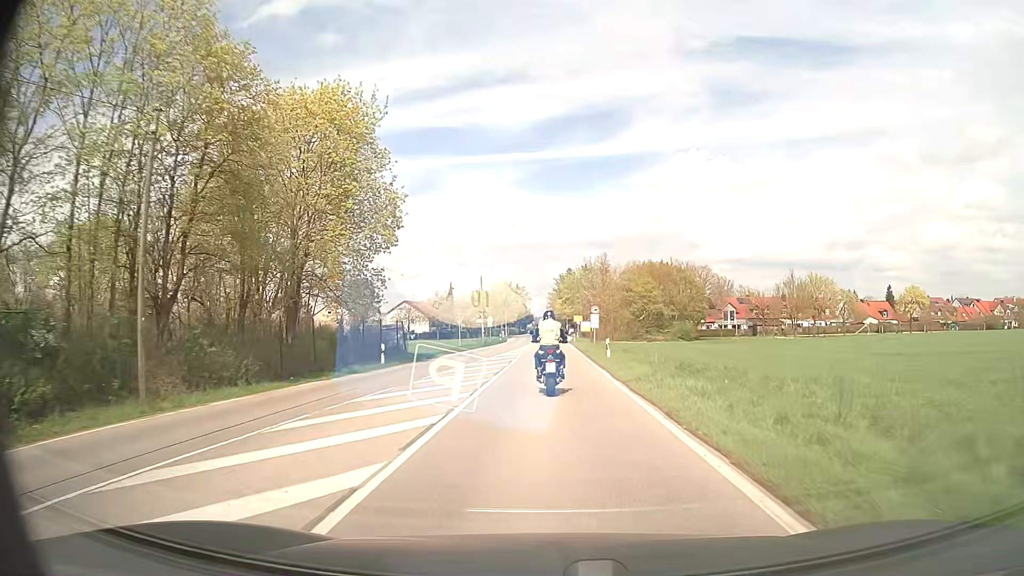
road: secondary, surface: asphalt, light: Day
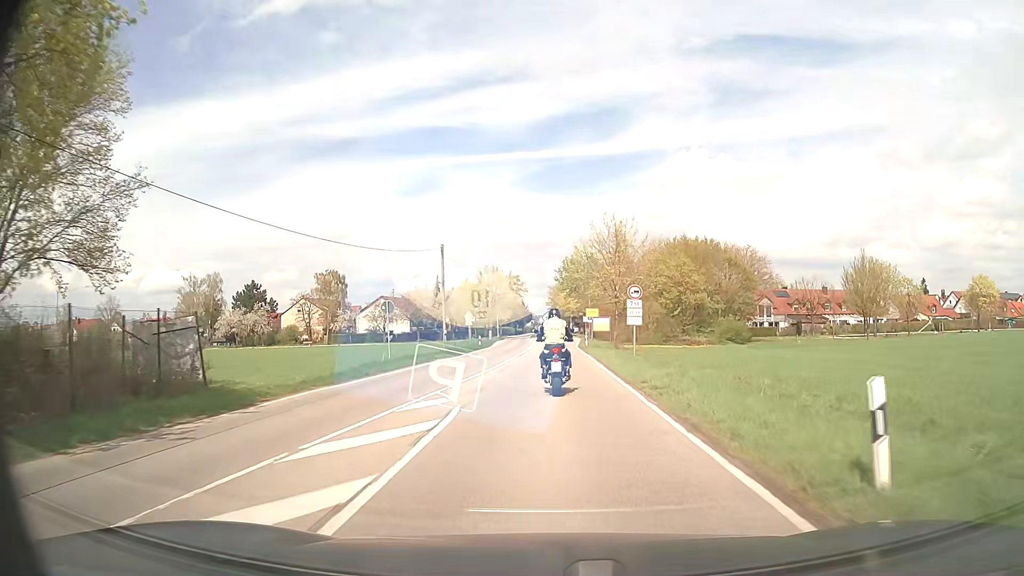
(-0.1, +23.7) m; 0°
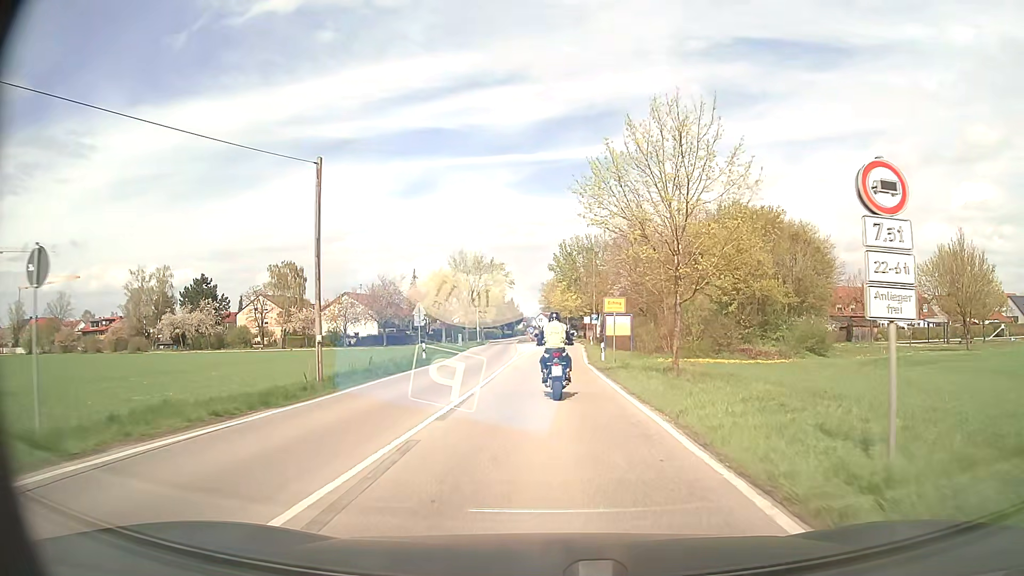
(0.0, +21.6) m; 0°
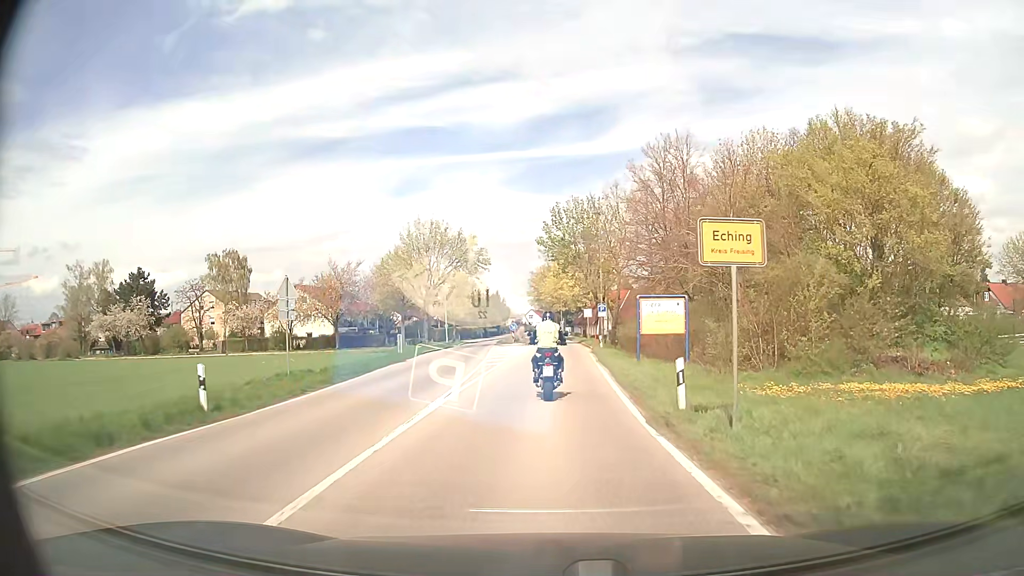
(+0.2, +20.6) m; +1°
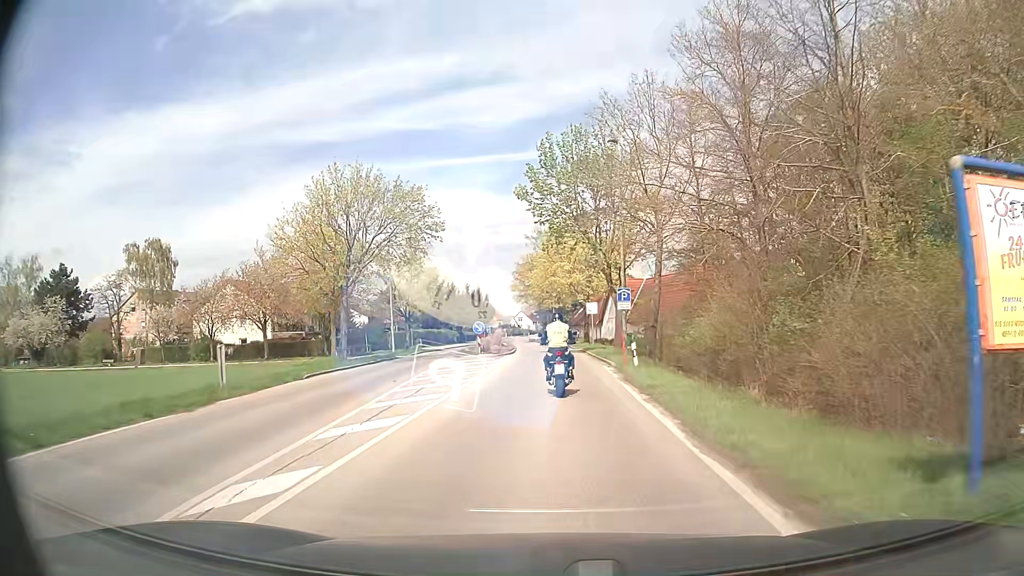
(+0.2, +20.5) m; +1°
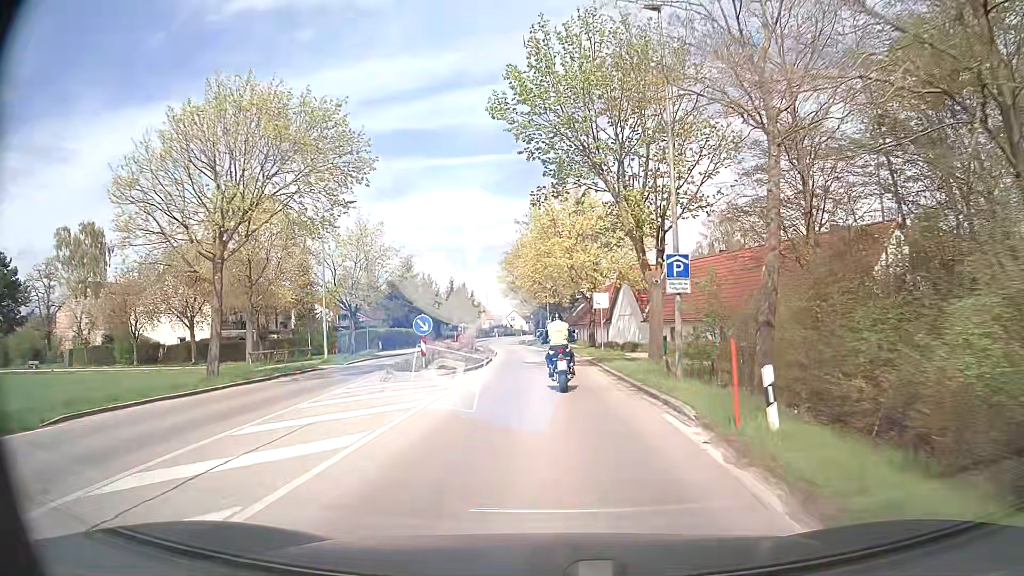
(0.0, +14.0) m; 0°
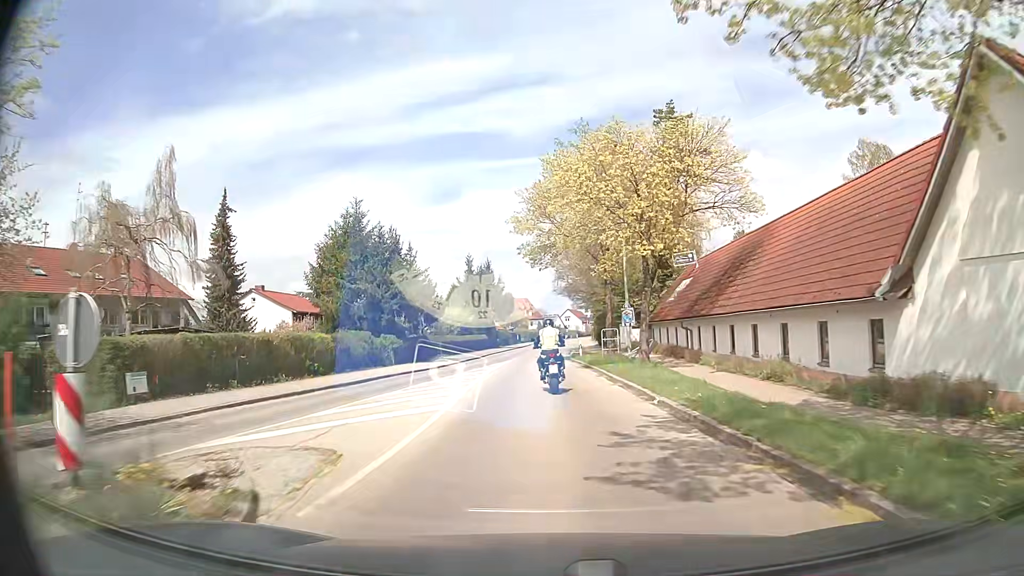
(-0.9, +37.3) m; -5°
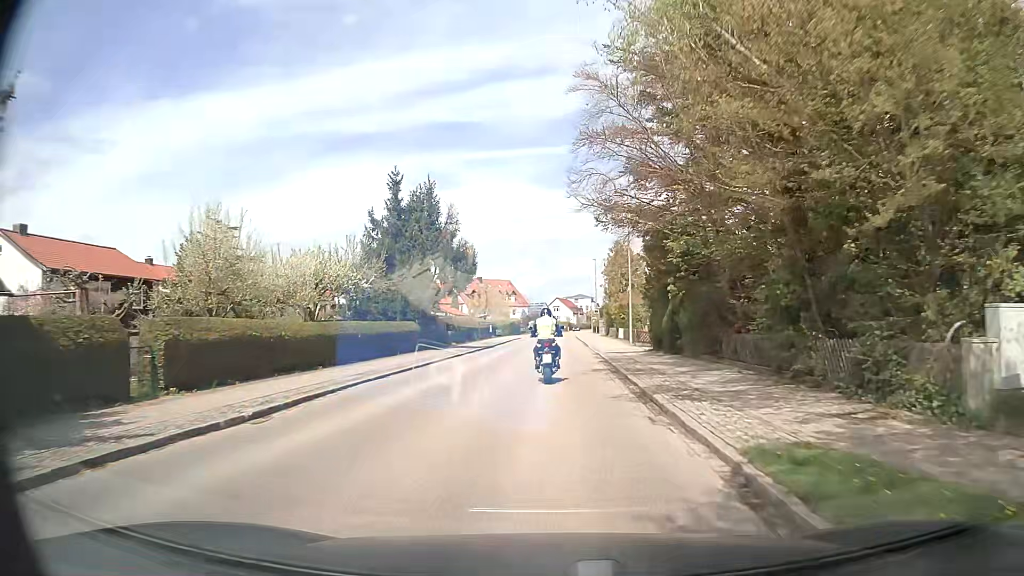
(-0.6, +37.8) m; +1°
(0, +10) (0, +20) (0, +30) (+1, +40) (+1, +50) (+1, +60) (+1, +70) (+2, +80) (+2, +90) (+2, +100) m
